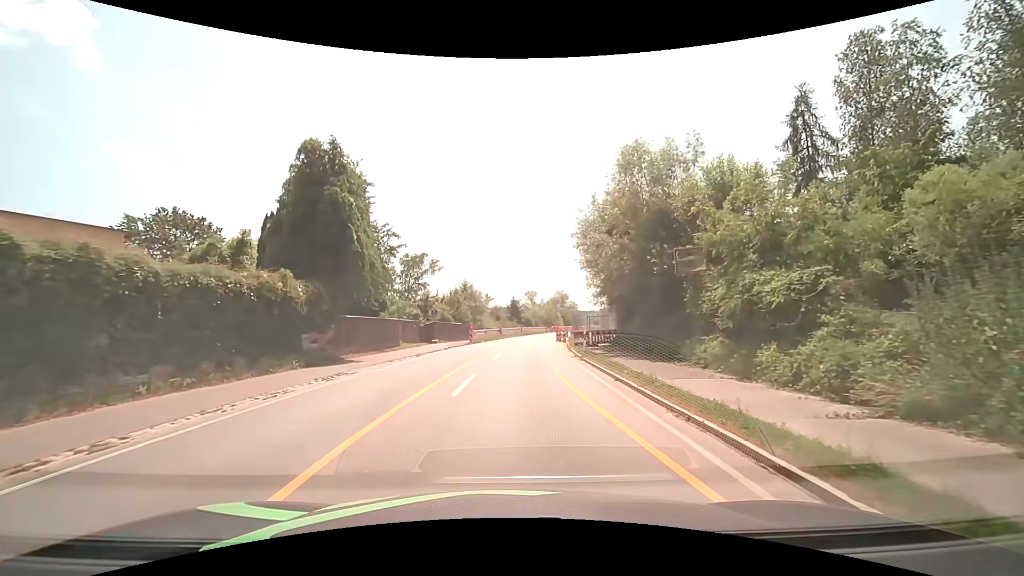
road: primary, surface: asphalt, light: Day
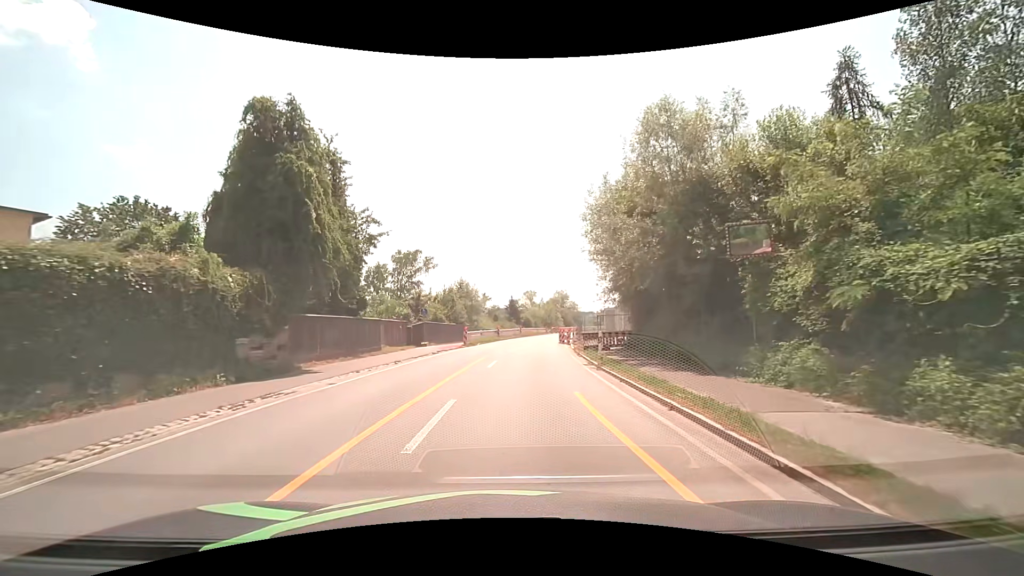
(0.0, +4.4) m; 0°
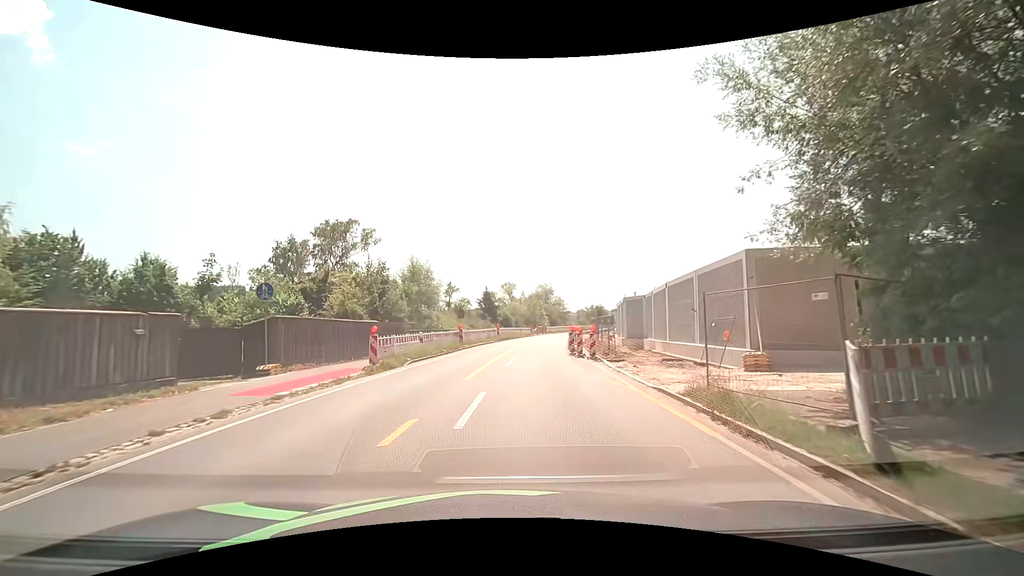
(+0.4, +22.3) m; +3°
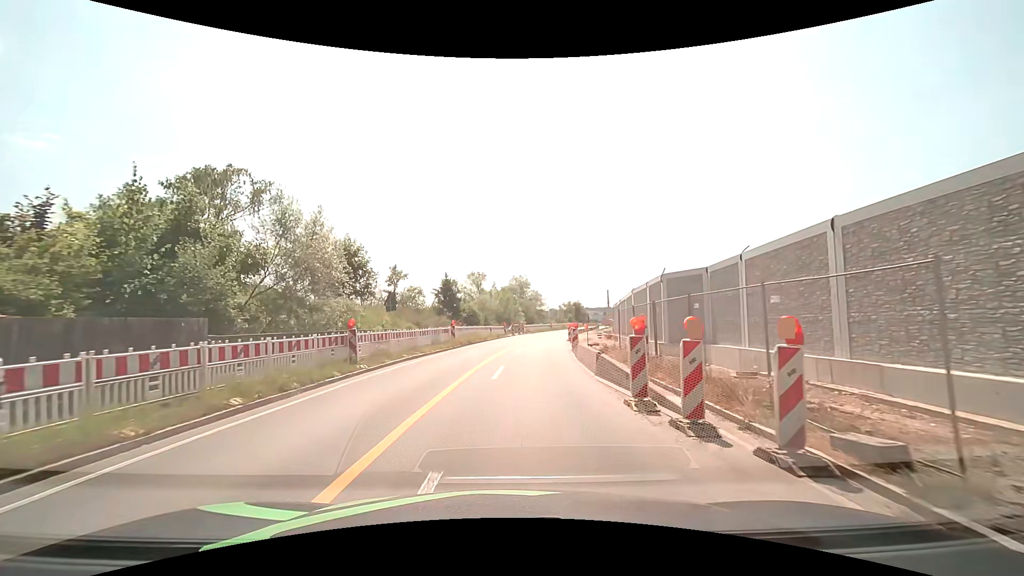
(+0.3, +17.9) m; +3°
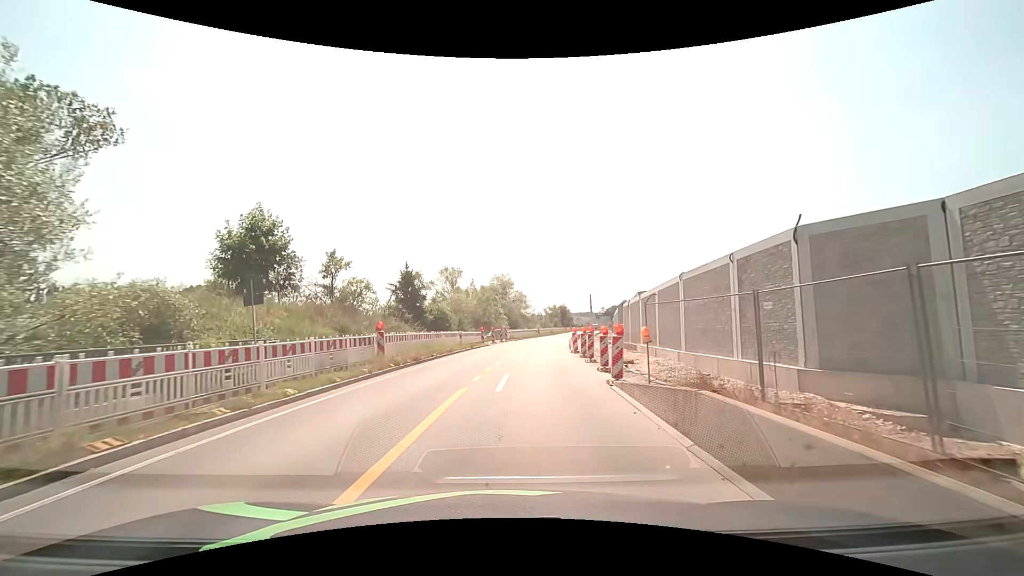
(+0.1, +13.5) m; +2°
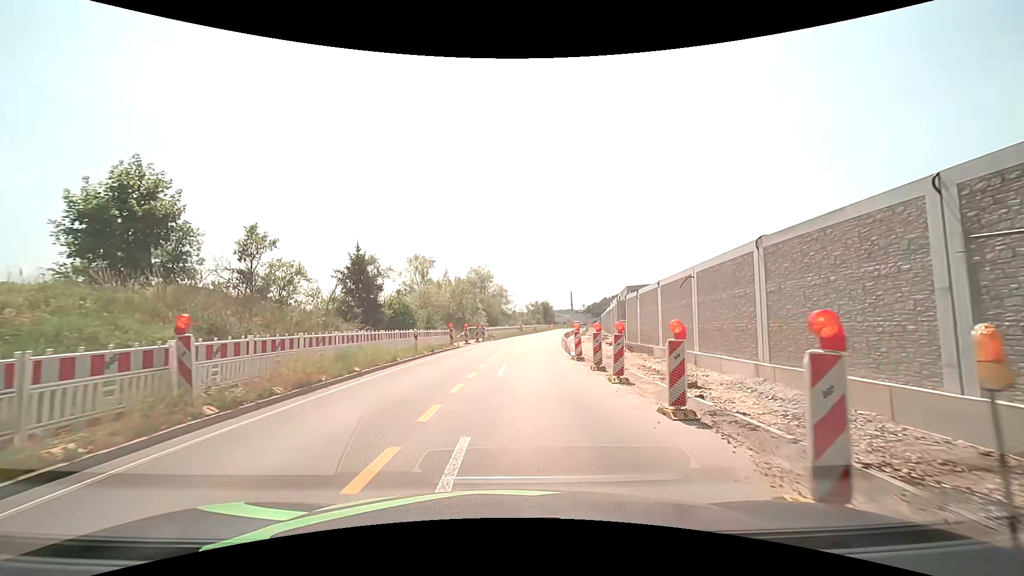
(+0.2, +8.9) m; +2°
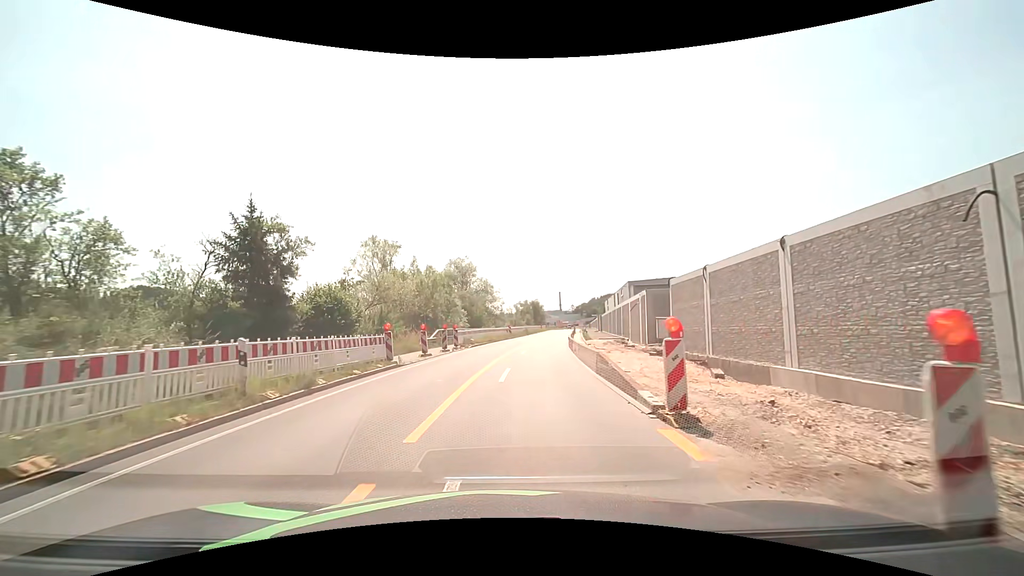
(+0.2, +13.4) m; +1°
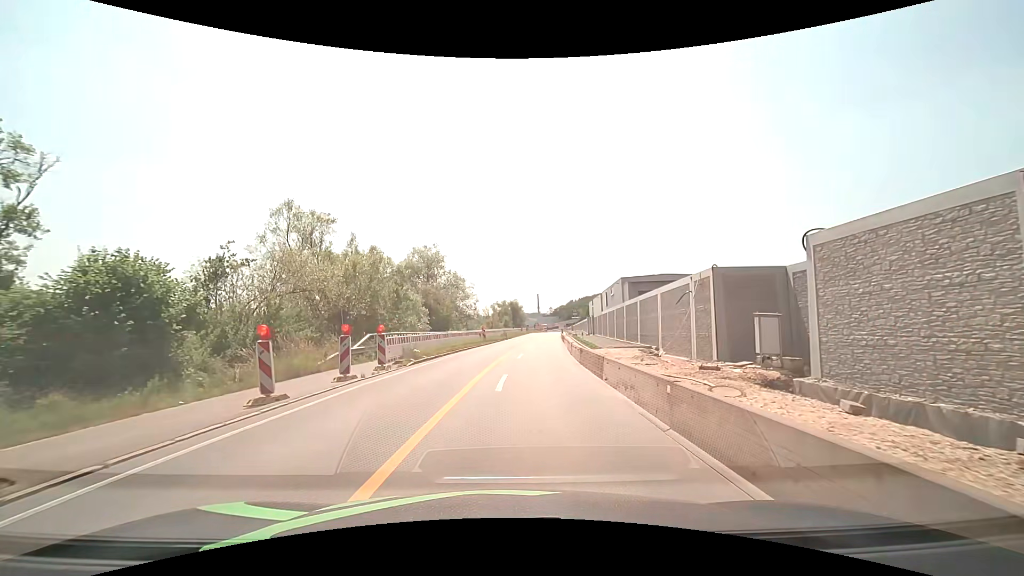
(+0.3, +13.4) m; +3°
